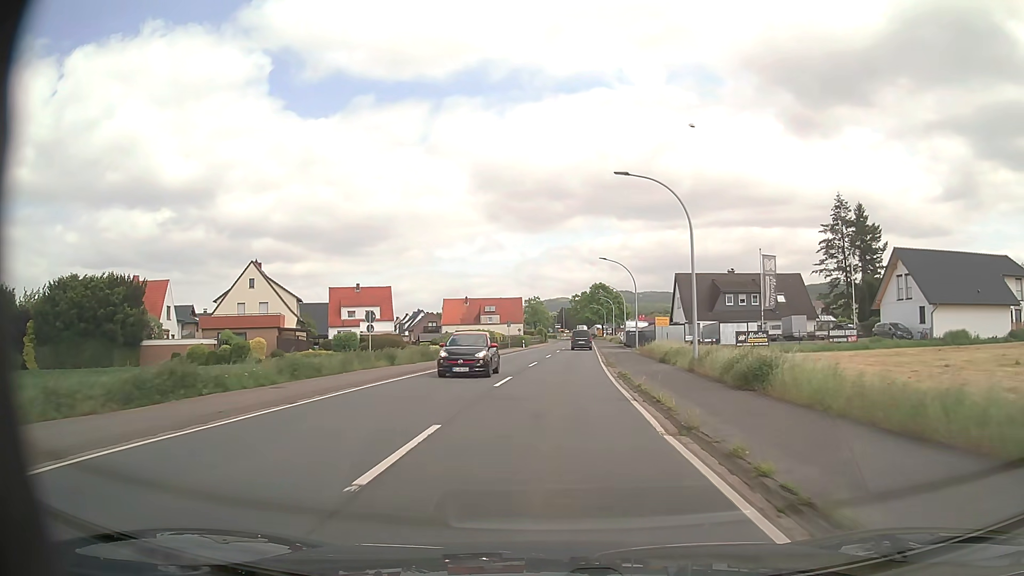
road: primary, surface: asphalt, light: Day
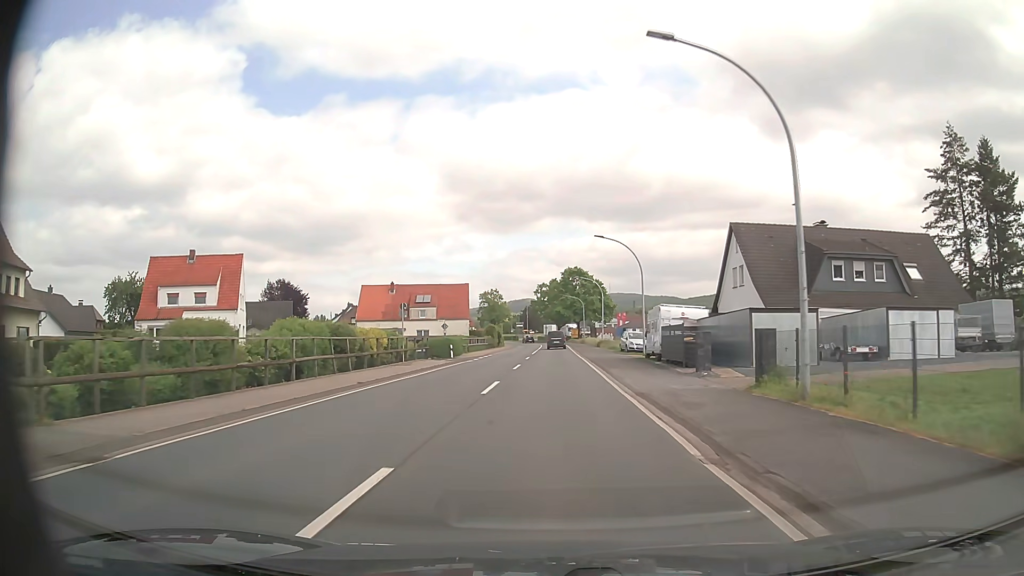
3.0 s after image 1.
(+1.4, +39.8) m; +3°
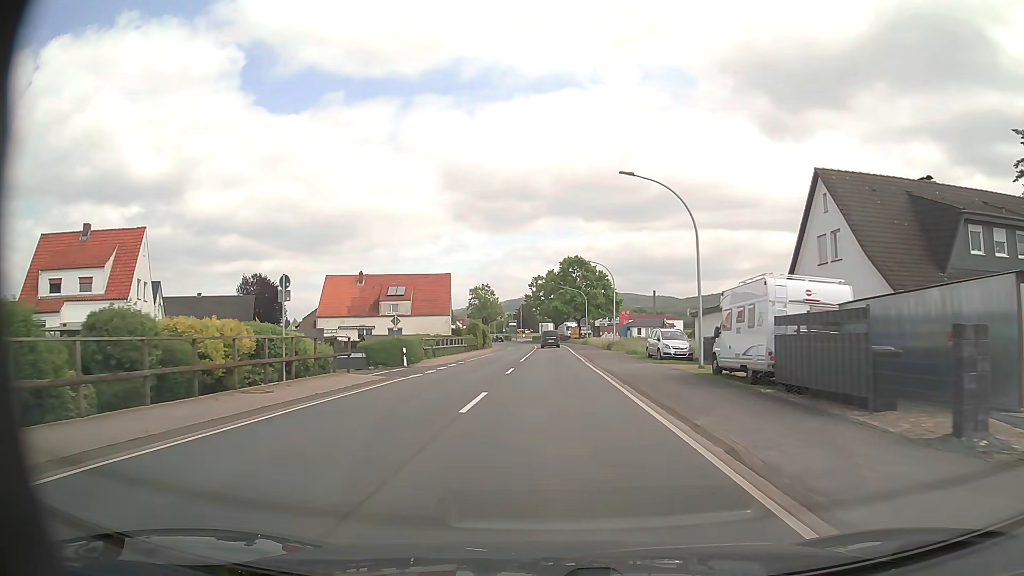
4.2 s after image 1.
(0.0, +15.9) m; 0°
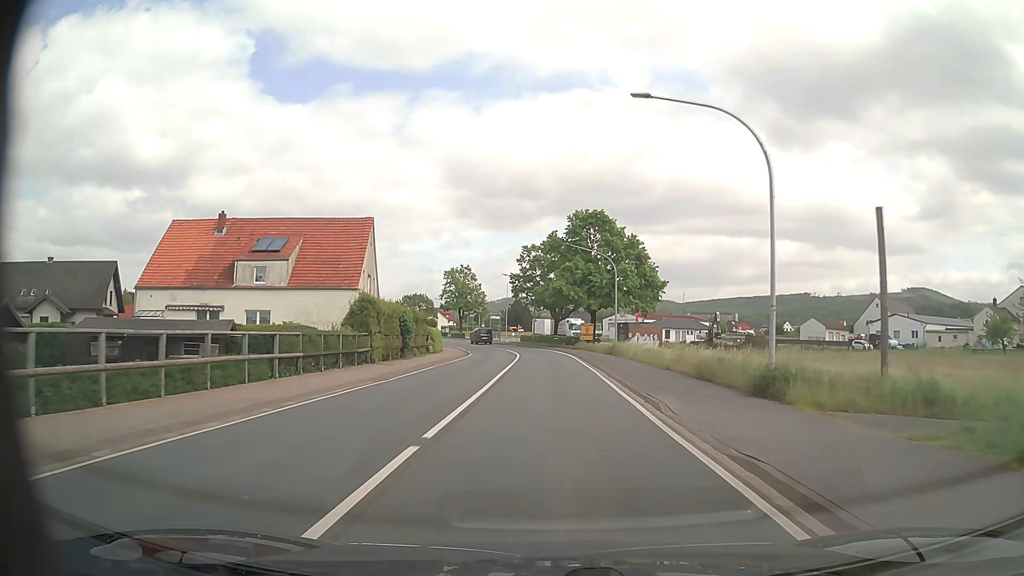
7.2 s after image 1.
(0.0, +39.6) m; 0°
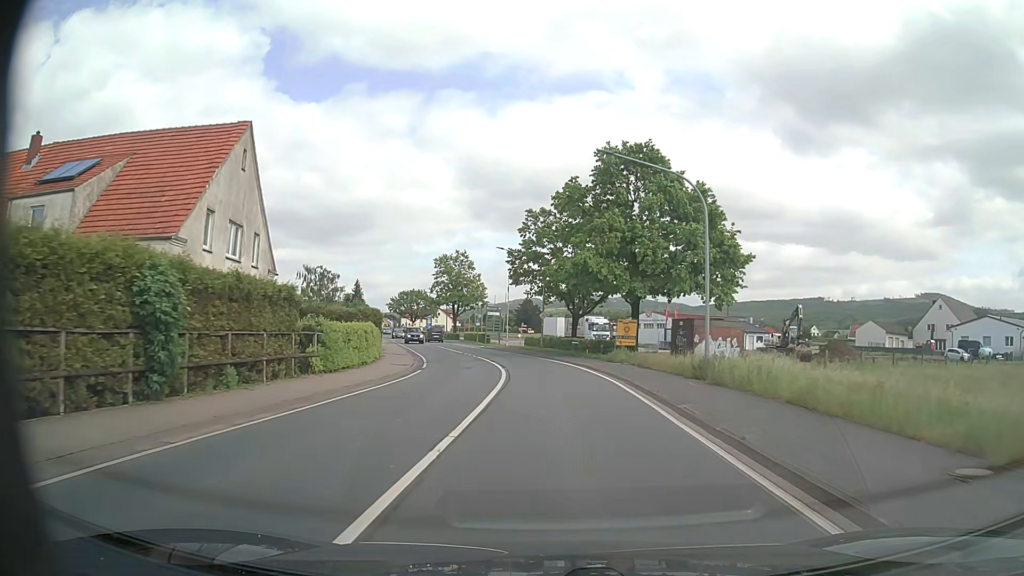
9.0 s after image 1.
(0.0, +23.7) m; -1°
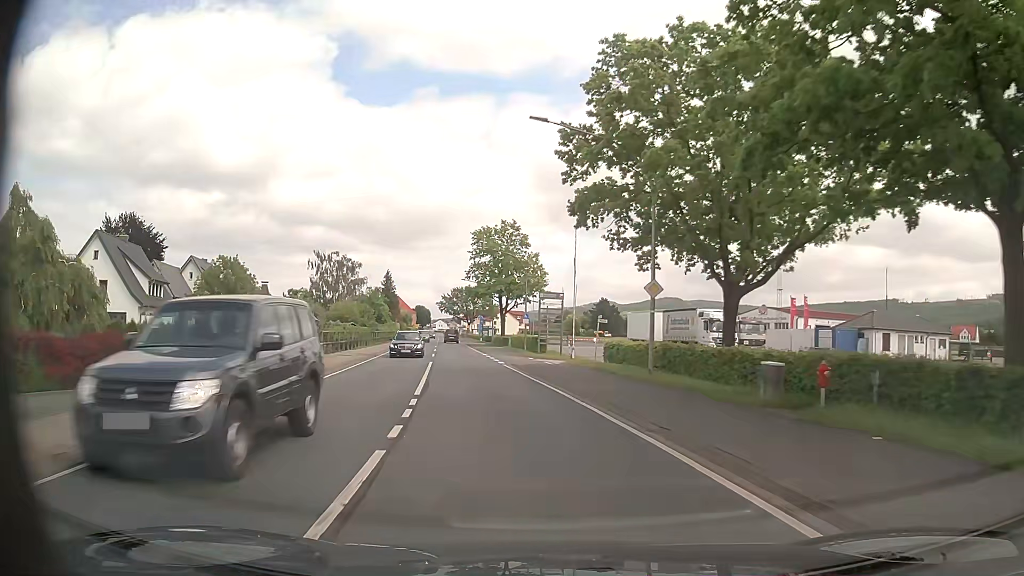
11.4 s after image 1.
(-0.9, +31.5) m; -6°
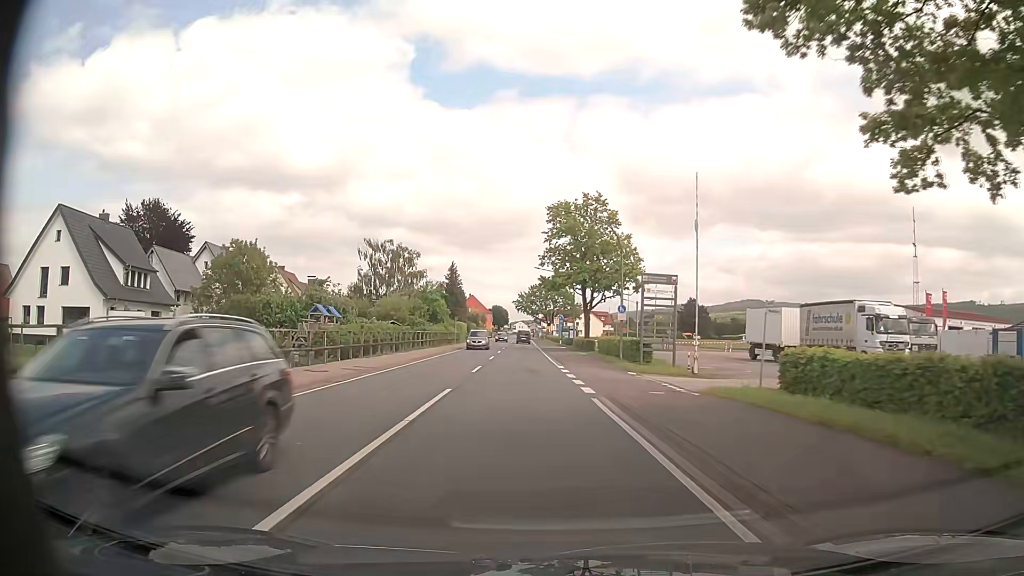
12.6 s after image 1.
(-0.9, +15.8) m; -6°
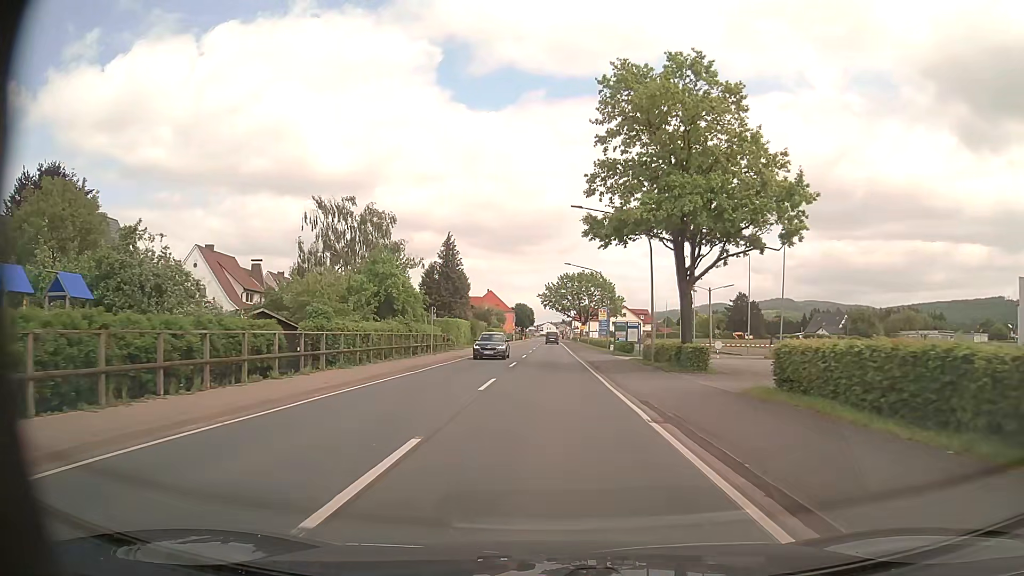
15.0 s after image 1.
(-1.2, +31.6) m; -3°
(0, +10) (0, +20) (0, +30) (0, +40) (0, +50) (0, +60) (+1, +70) (+1, +80) (+1, +90) (+1, +100) m
